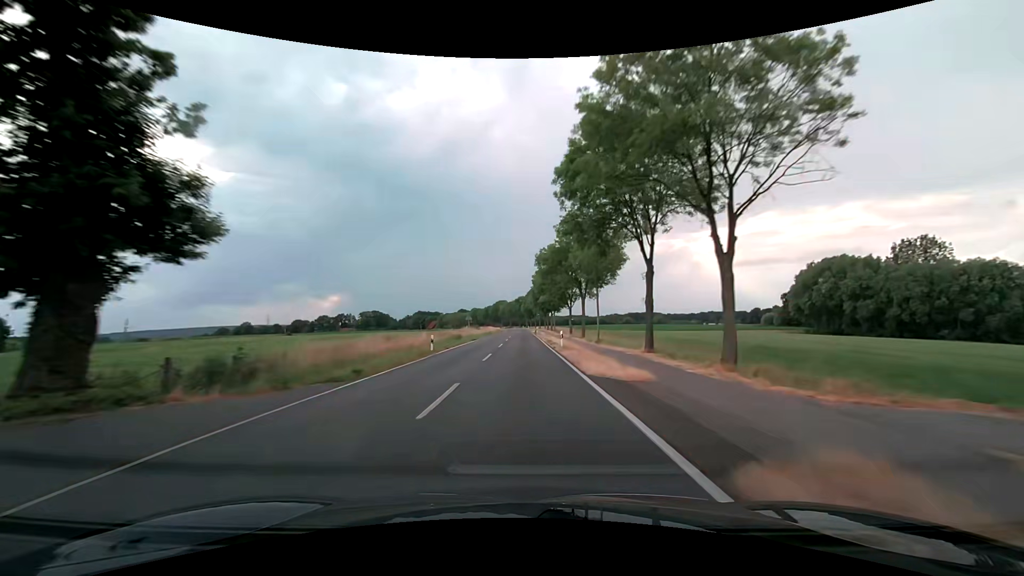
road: secondary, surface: asphalt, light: Day
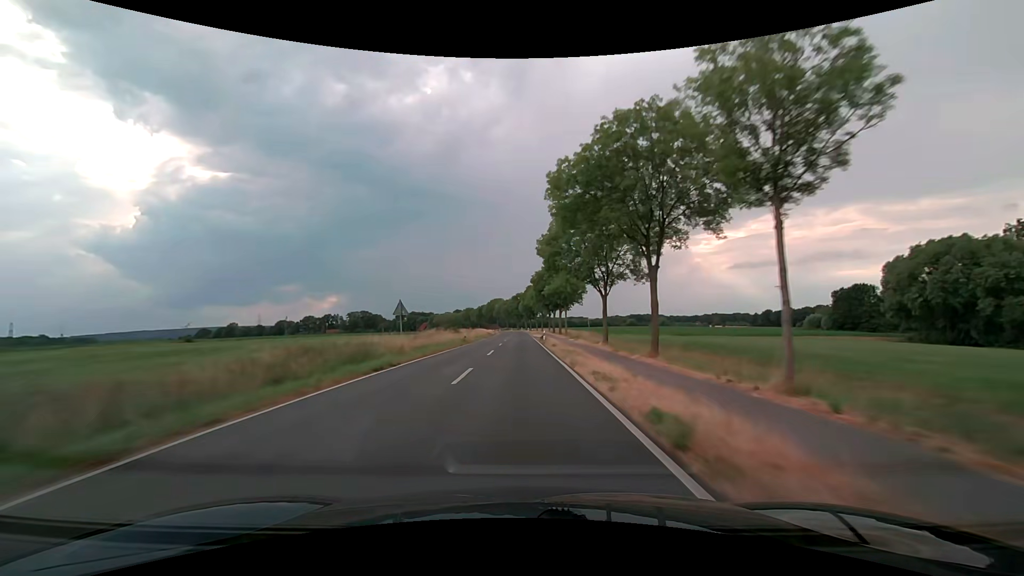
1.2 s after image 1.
(-0.1, +31.6) m; 0°
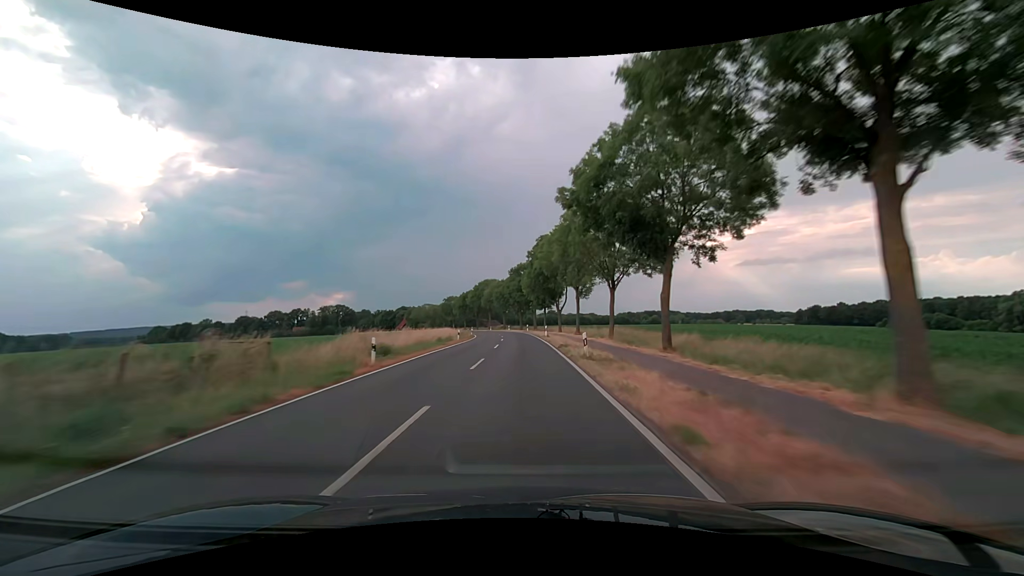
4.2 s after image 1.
(-0.3, +79.0) m; -1°
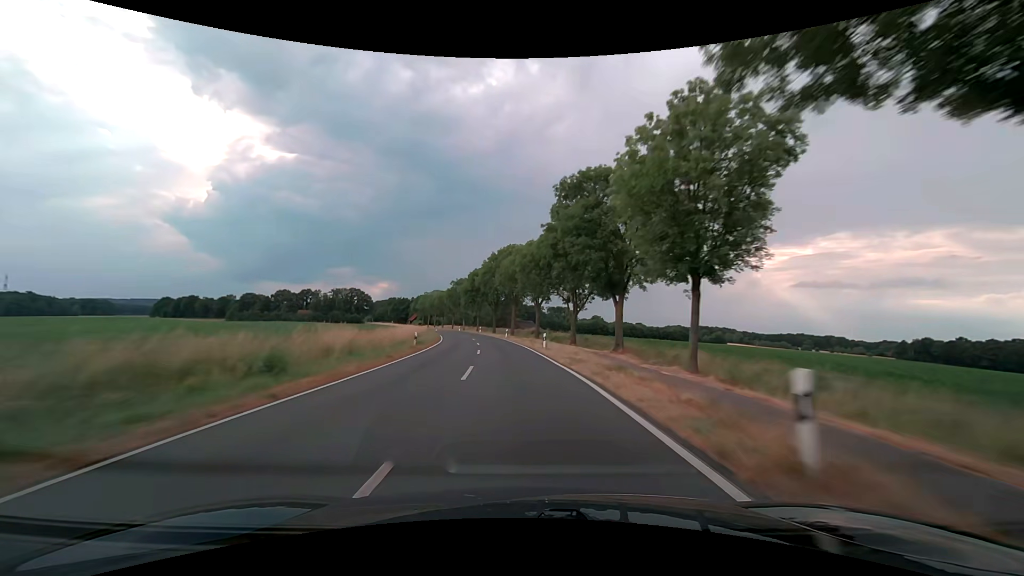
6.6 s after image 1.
(-1.6, +63.1) m; -4°
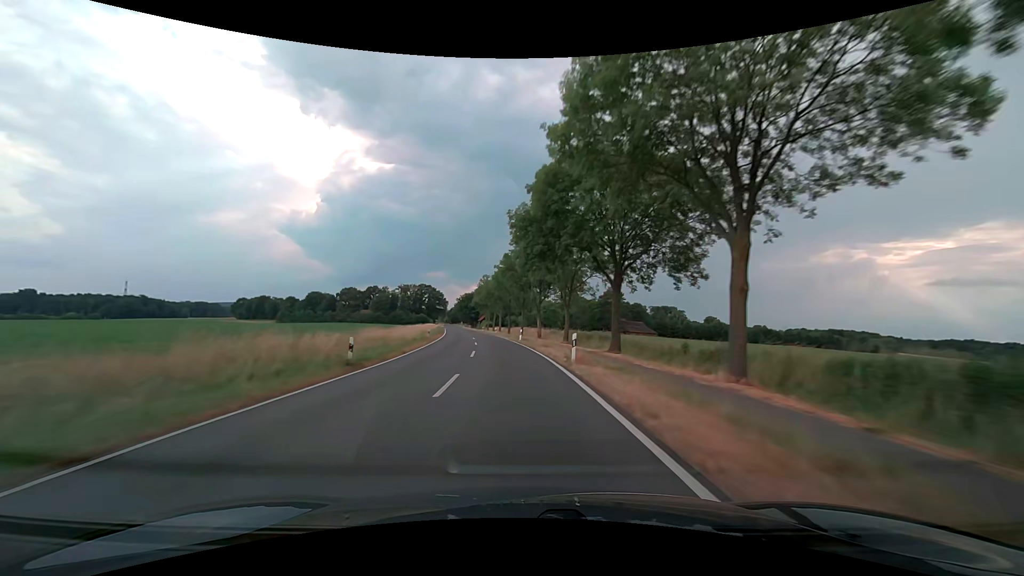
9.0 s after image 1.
(-5.2, +62.9) m; -10°
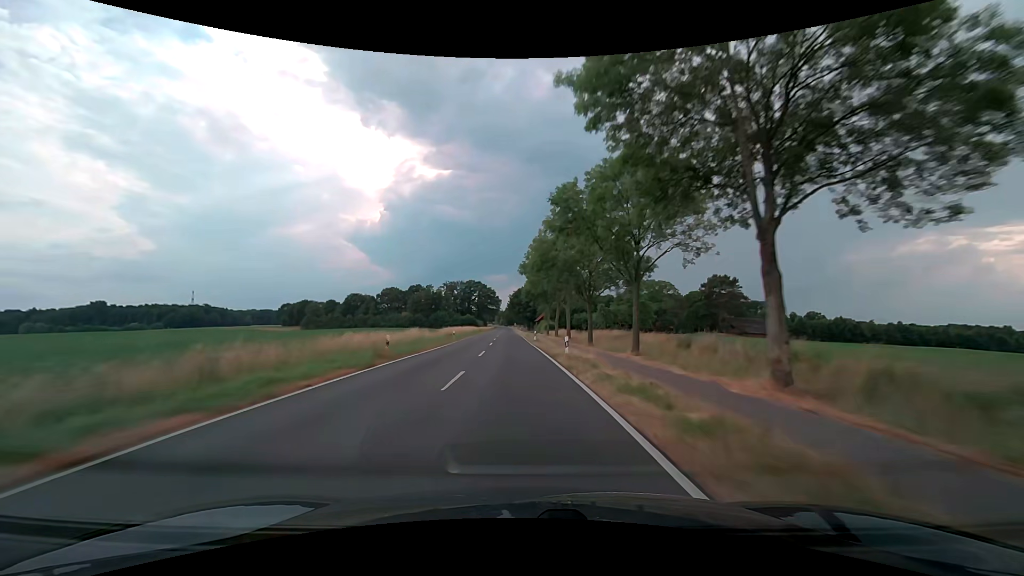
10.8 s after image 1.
(-3.3, +47.3) m; -7°
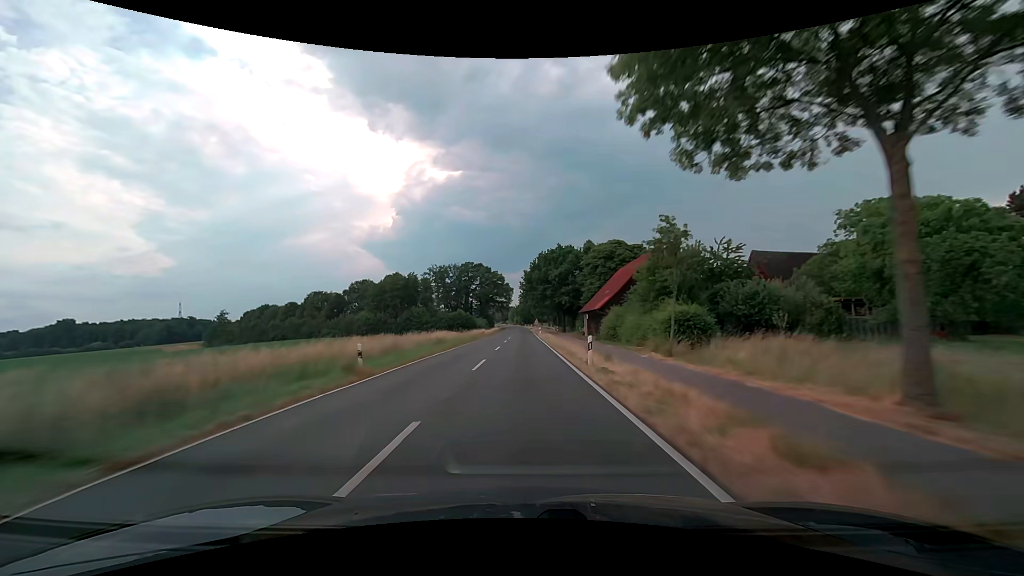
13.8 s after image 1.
(-2.9, +79.0) m; -2°
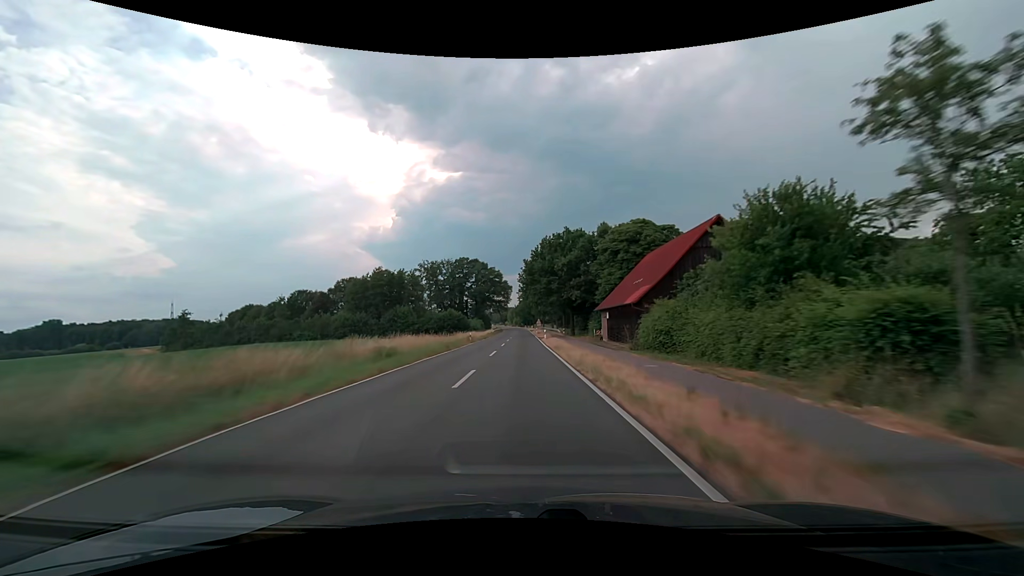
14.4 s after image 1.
(0.0, +15.8) m; 0°
(0, +10) (0, +20) (0, +30) (0, +40) (0, +50) (0, +60) (0, +70) (-1, +80) (-1, +90) (-1, +100) m
